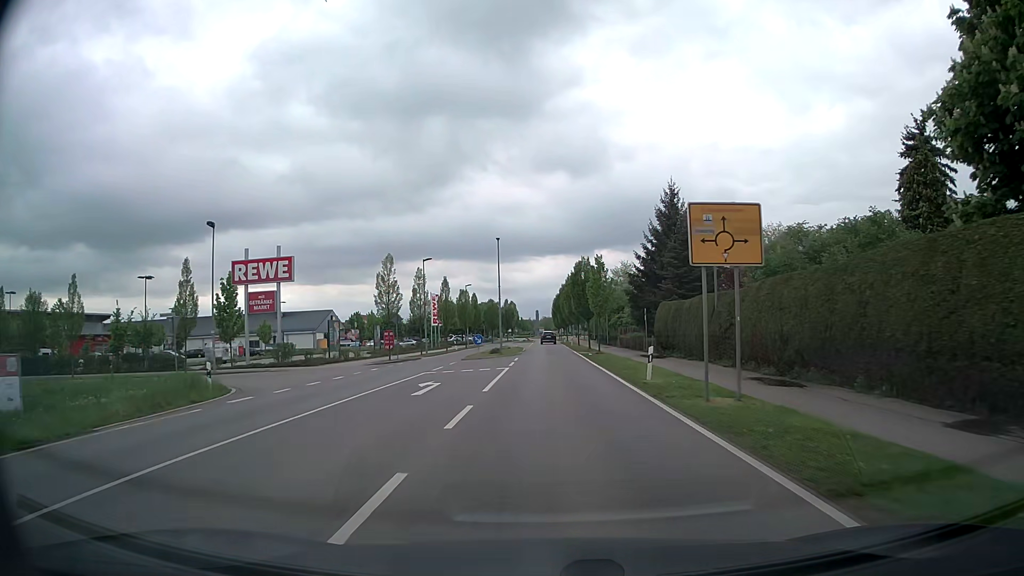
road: tertiary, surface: asphalt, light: Day
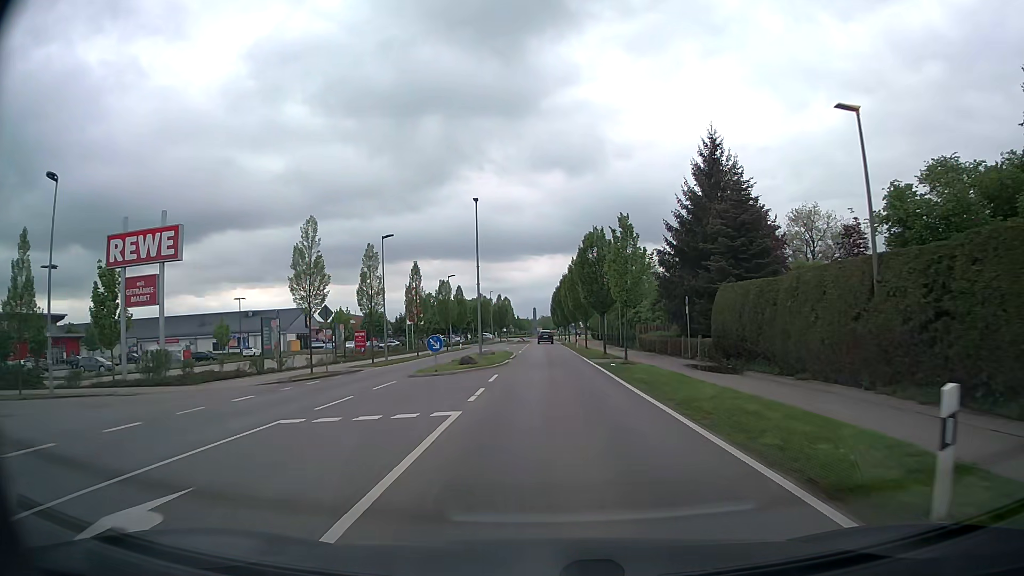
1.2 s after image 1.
(0.0, +14.5) m; 0°
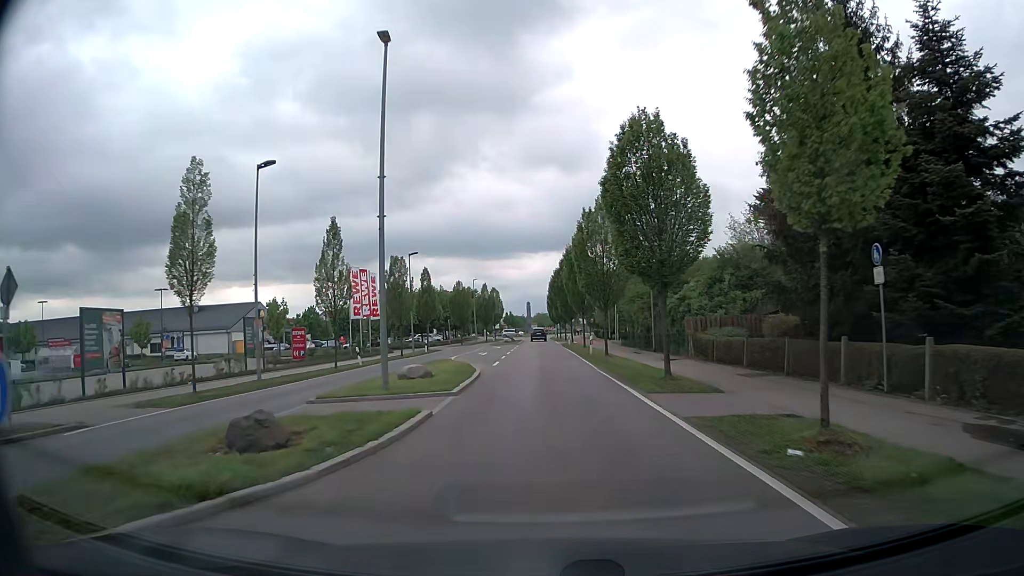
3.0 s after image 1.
(+0.1, +19.9) m; 0°
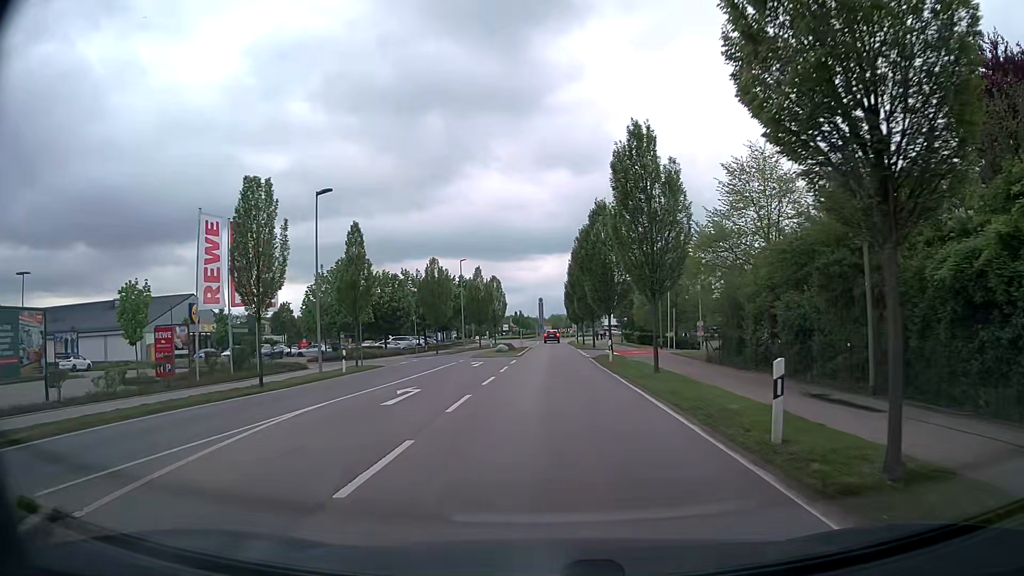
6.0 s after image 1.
(-0.1, +26.0) m; -1°
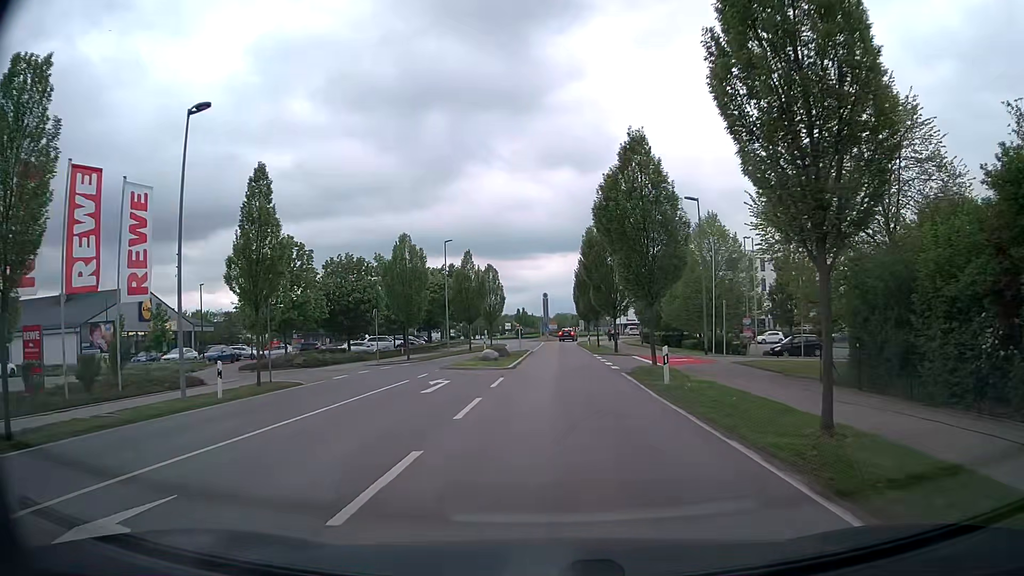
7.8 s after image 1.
(-0.1, +12.6) m; 0°
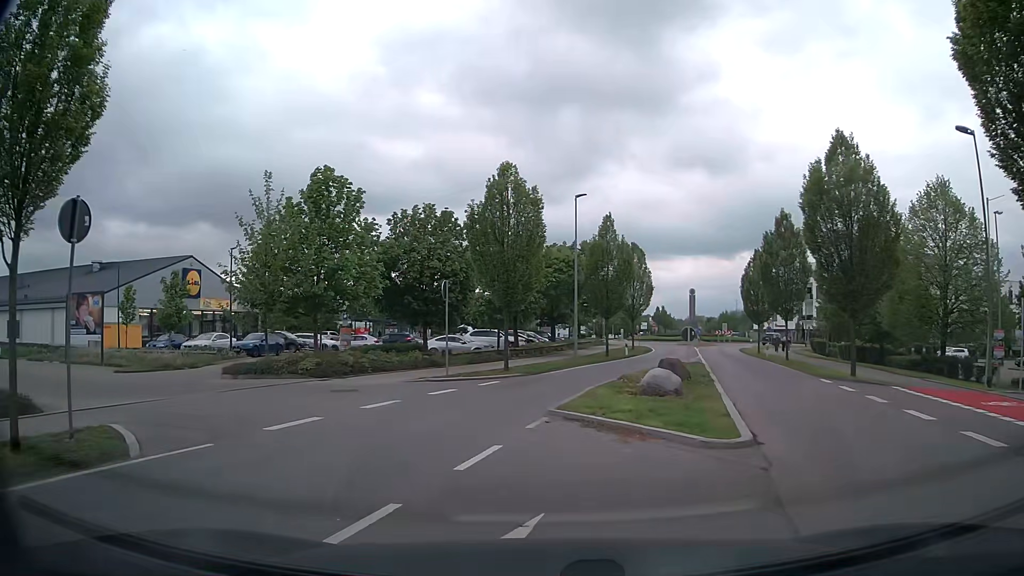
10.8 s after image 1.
(-1.7, +15.7) m; -11°
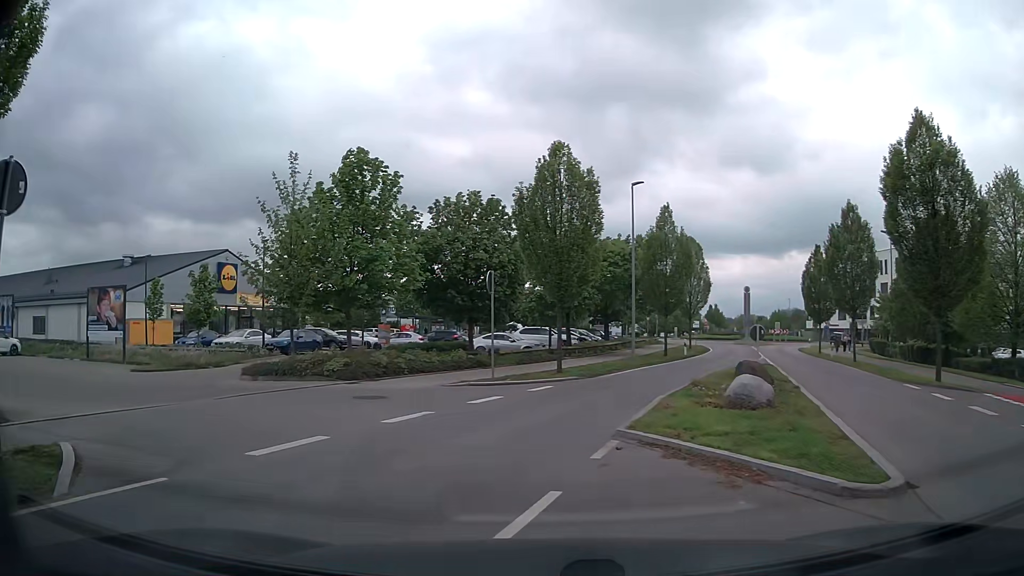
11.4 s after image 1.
(-0.1, +2.4) m; -4°
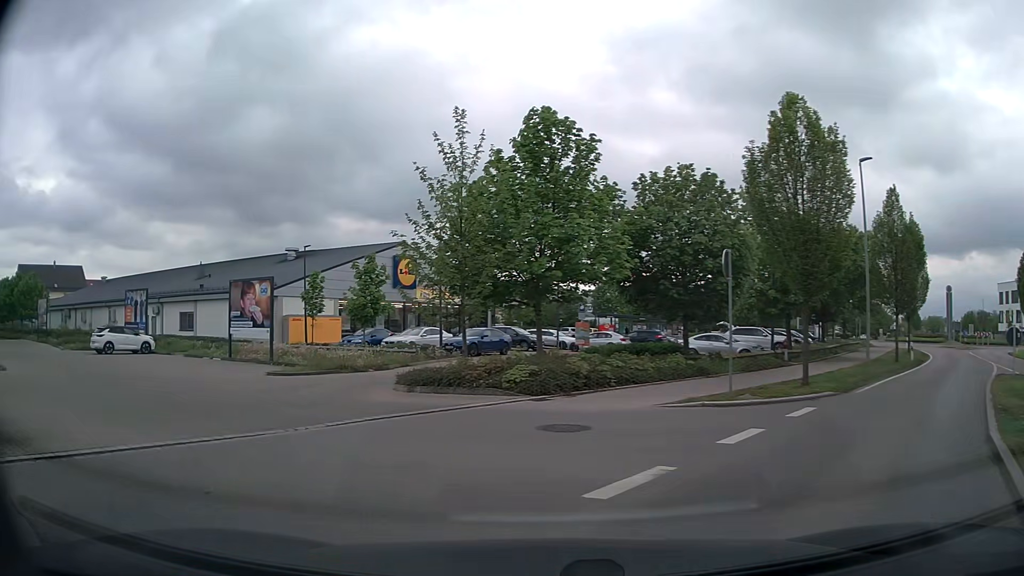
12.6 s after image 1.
(-0.6, +4.7) m; -16°
